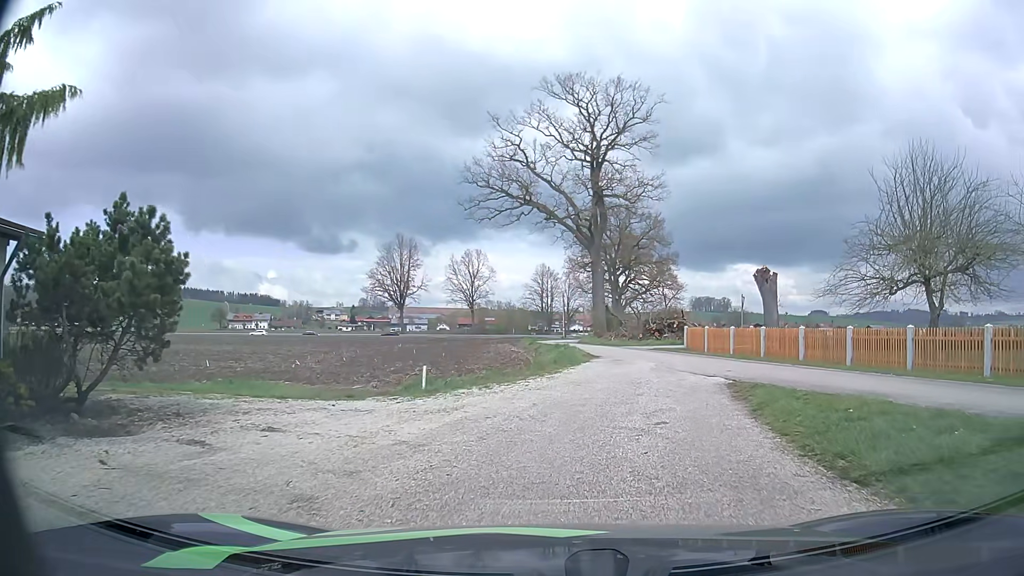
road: service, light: Day
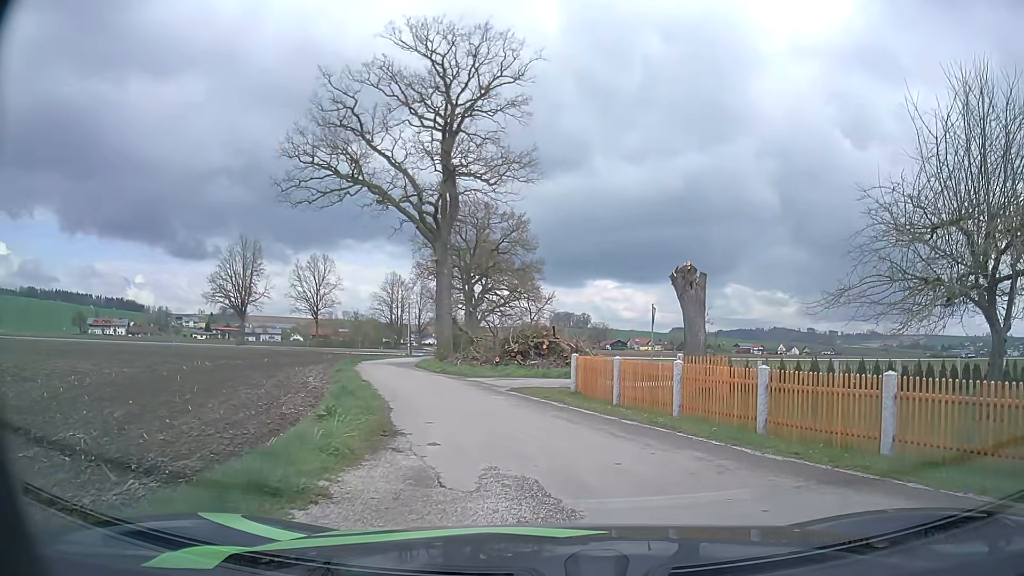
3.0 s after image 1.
(+1.5, +13.2) m; +12°
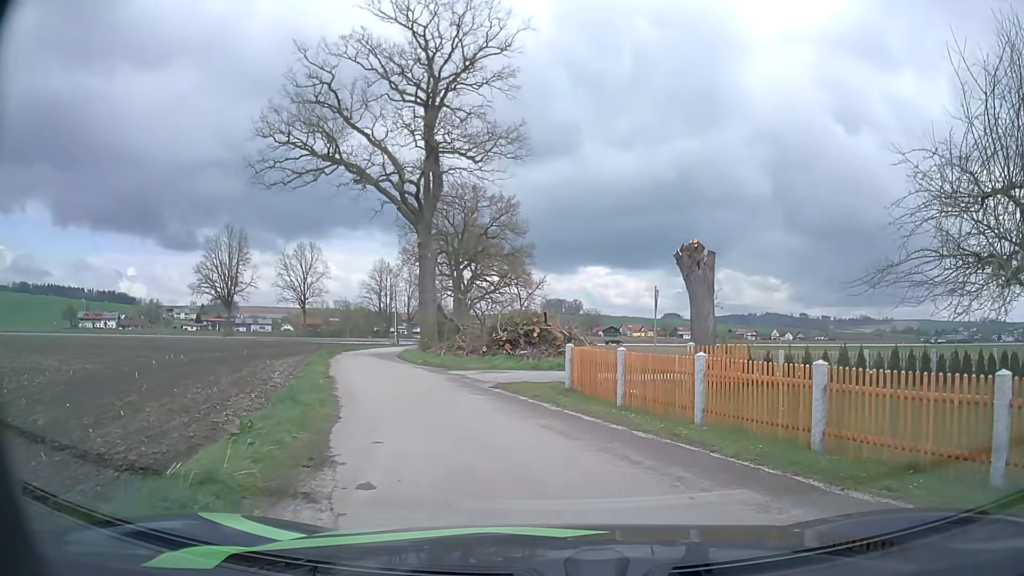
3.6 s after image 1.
(+0.1, +2.9) m; +3°
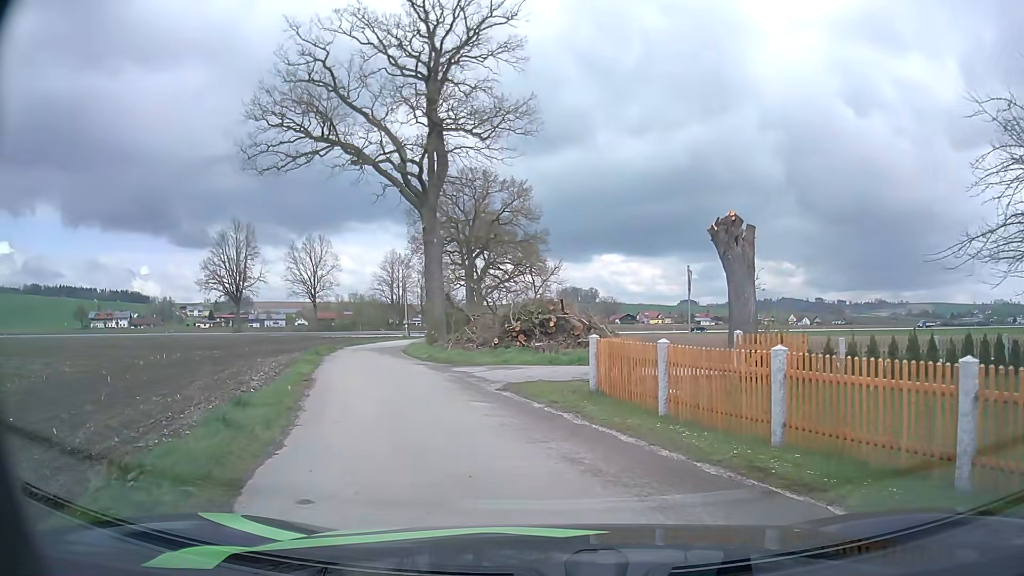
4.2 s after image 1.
(-0.1, +3.1) m; -2°
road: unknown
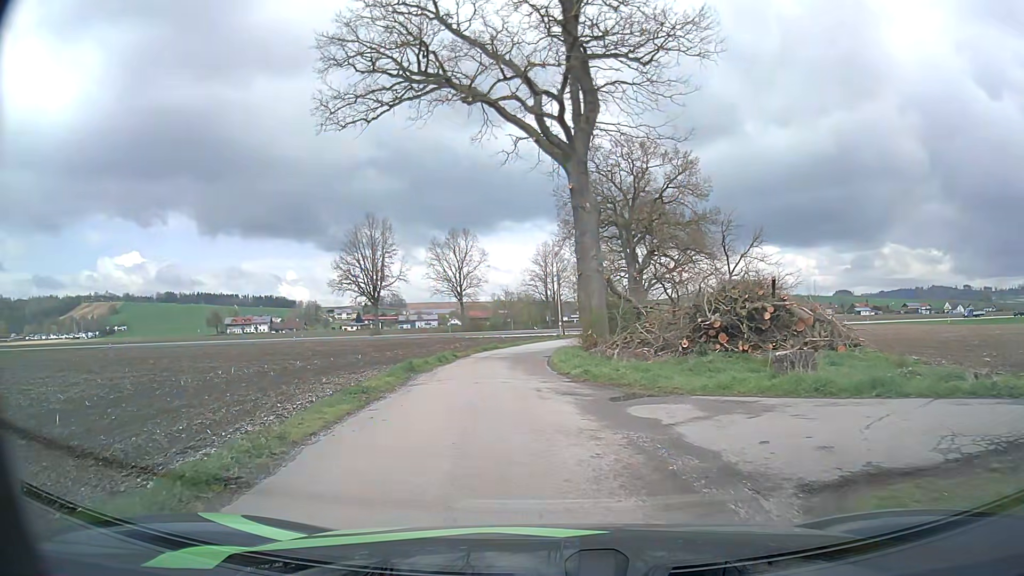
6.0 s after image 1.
(-1.5, +10.7) m; -14°
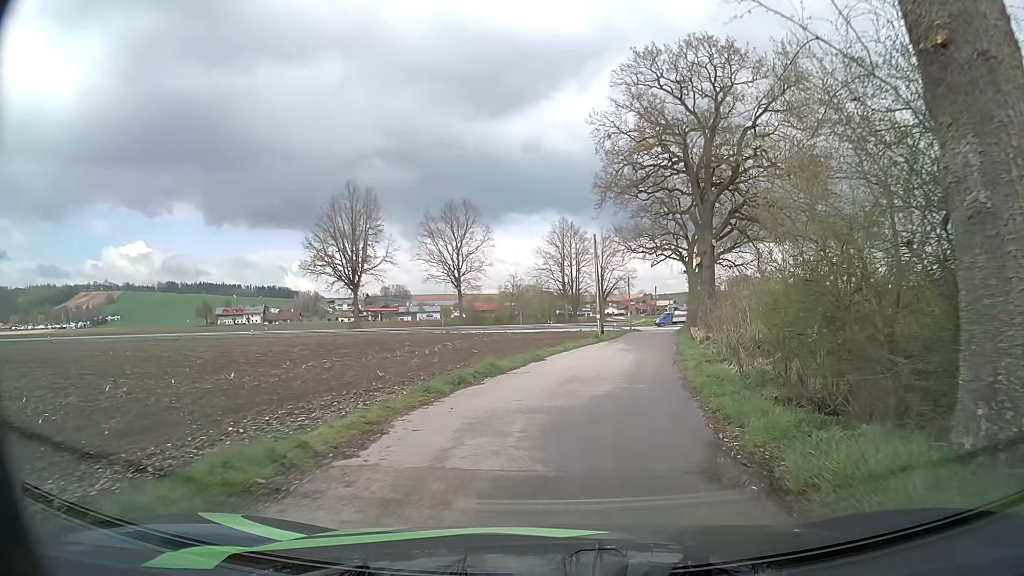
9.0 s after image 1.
(-1.9, +23.8) m; -2°
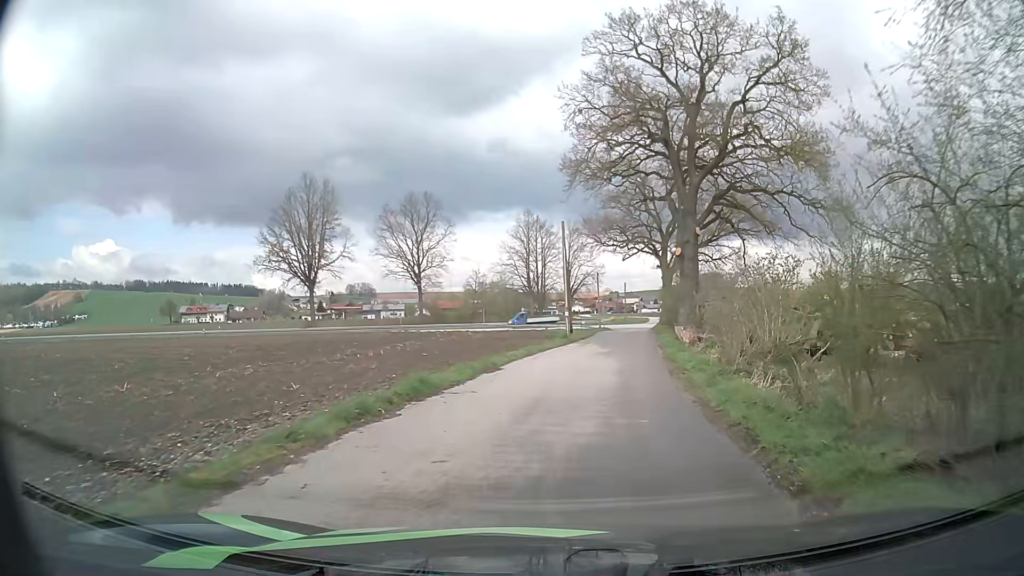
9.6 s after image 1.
(+0.1, +5.1) m; +3°
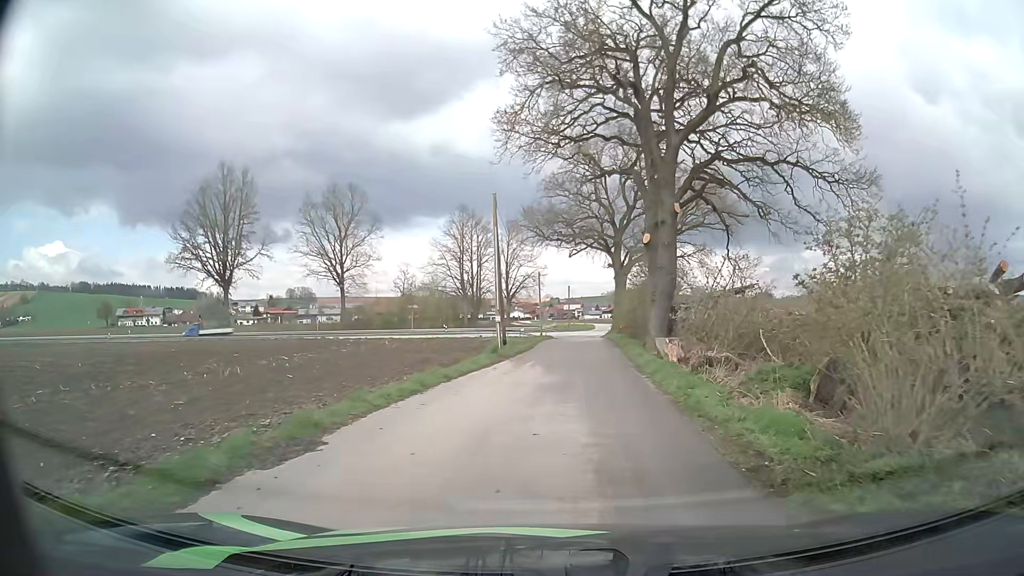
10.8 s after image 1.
(+0.5, +10.2) m; +5°
